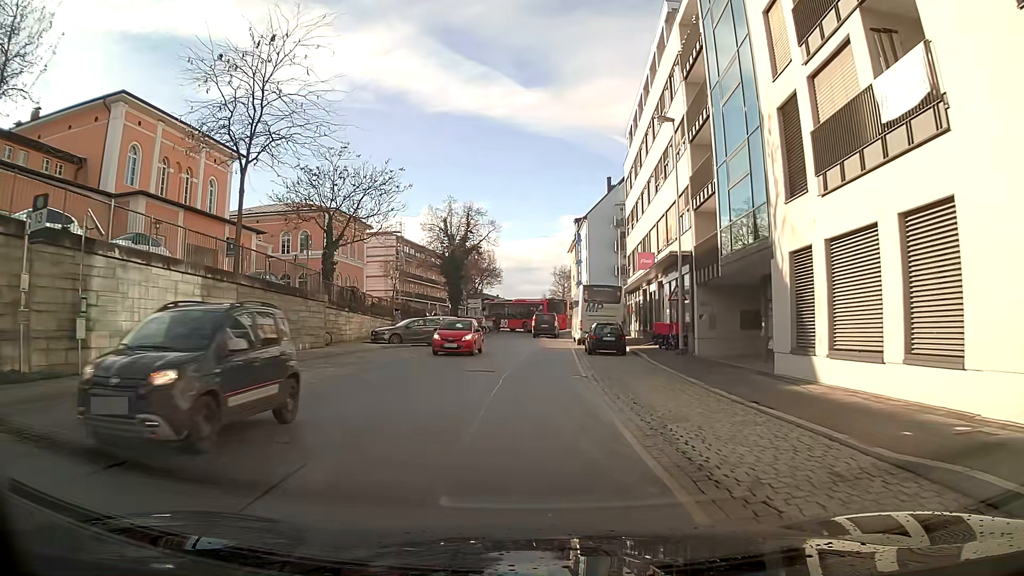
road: residential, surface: asphalt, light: Day
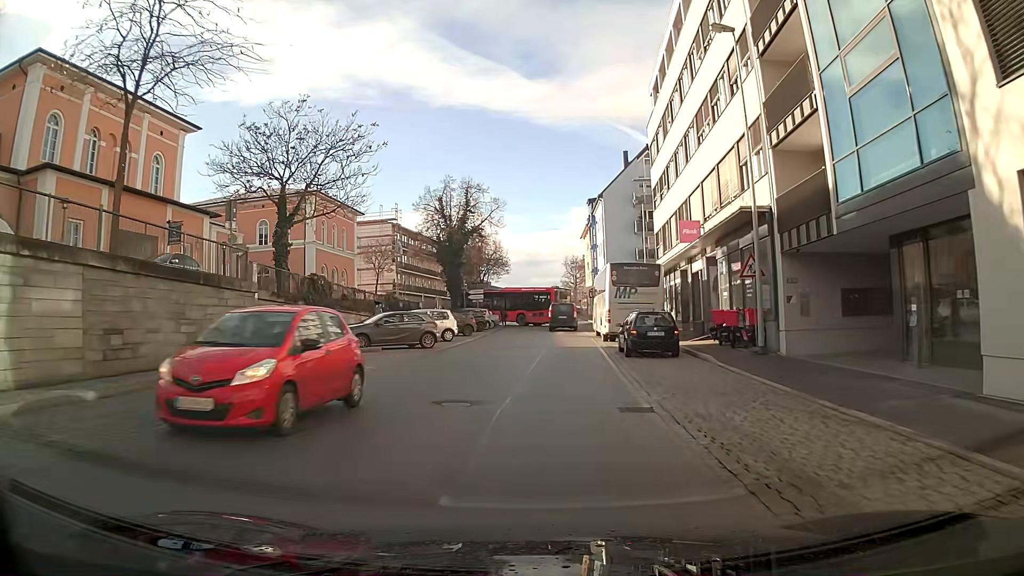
(+0.1, +8.9) m; +1°
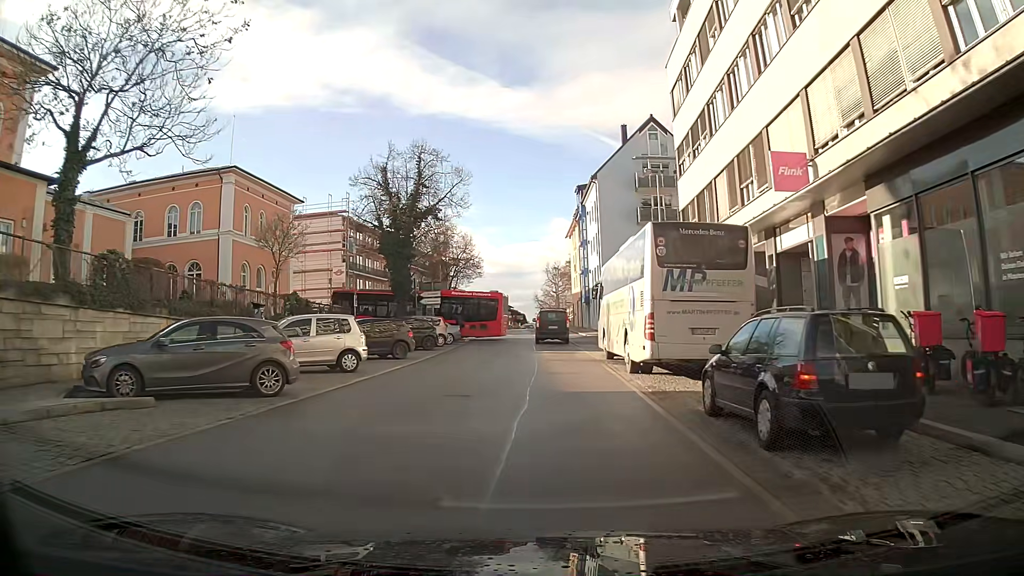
(0.0, +14.4) m; 0°
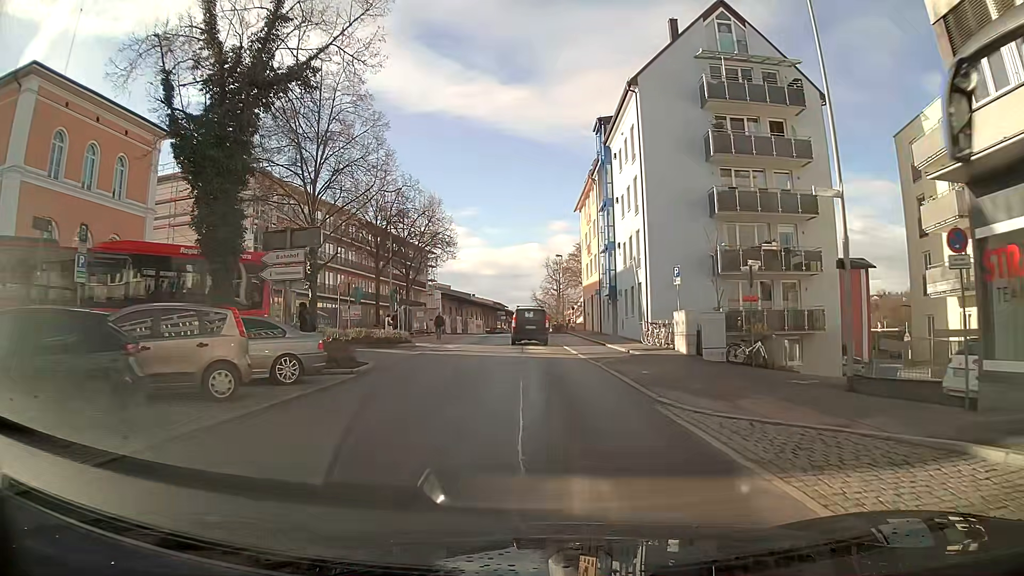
(-0.1, +23.7) m; 0°
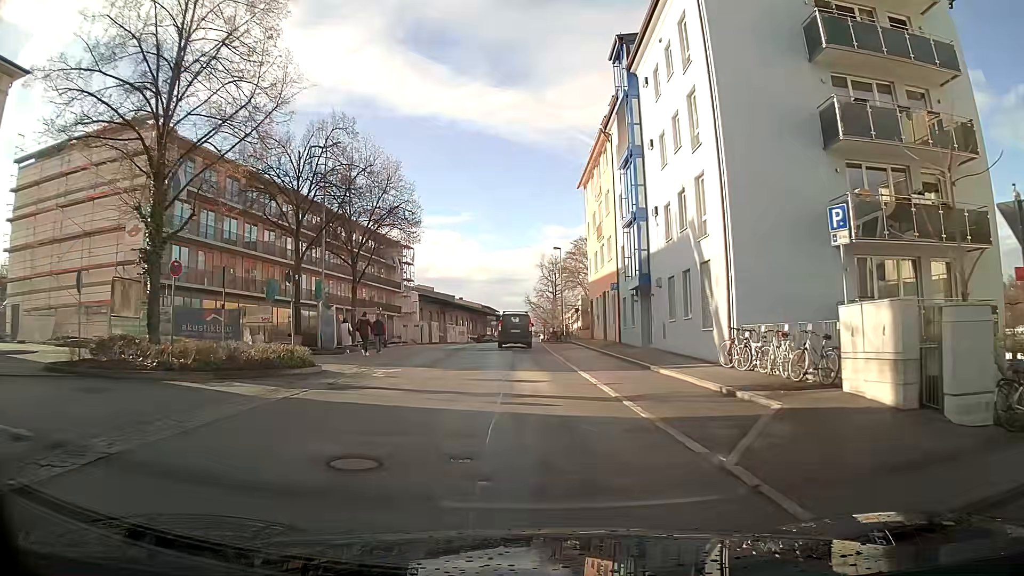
(+0.1, +14.3) m; 0°
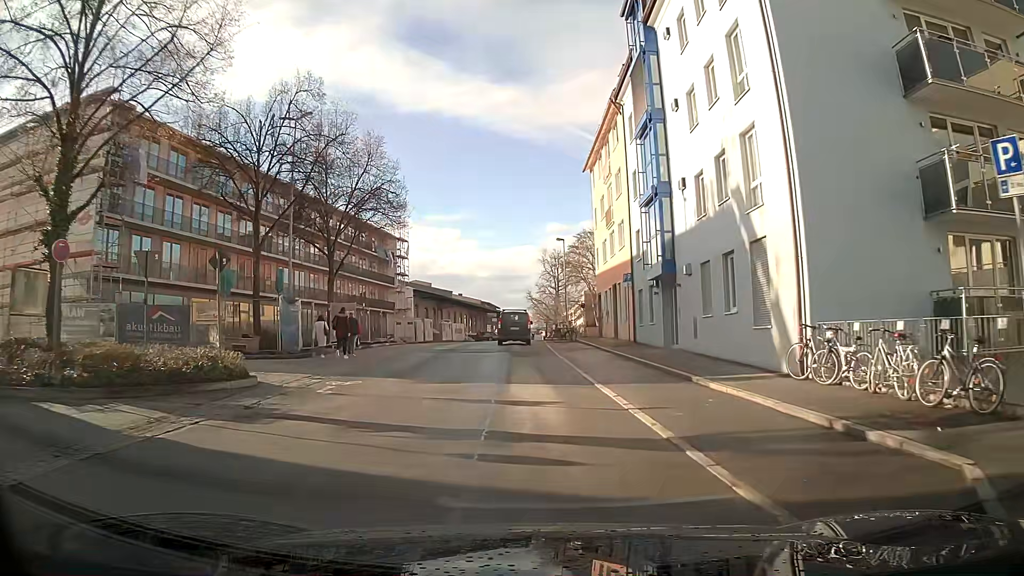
(0.0, +4.8) m; -1°
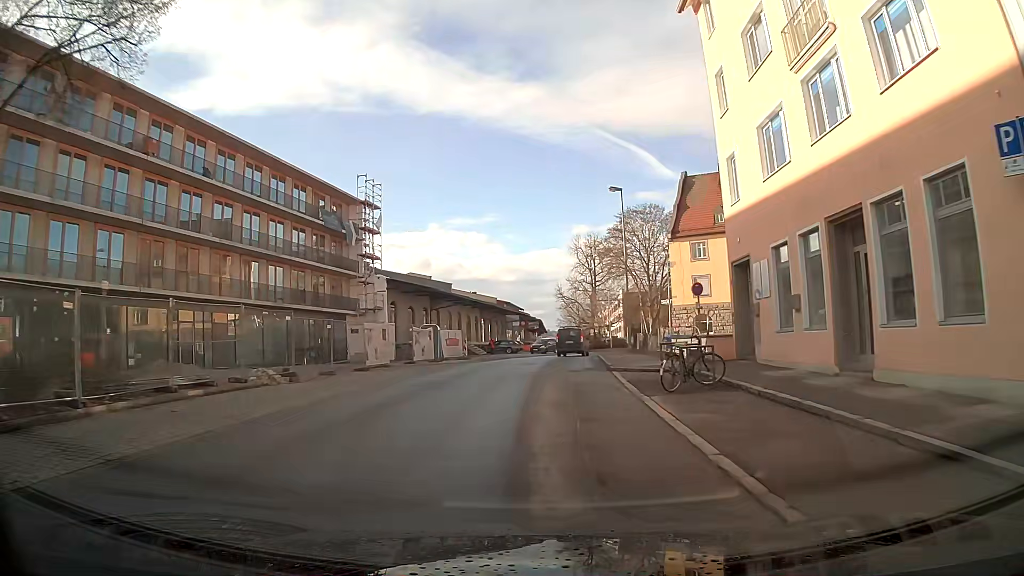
(-0.3, +27.2) m; -1°
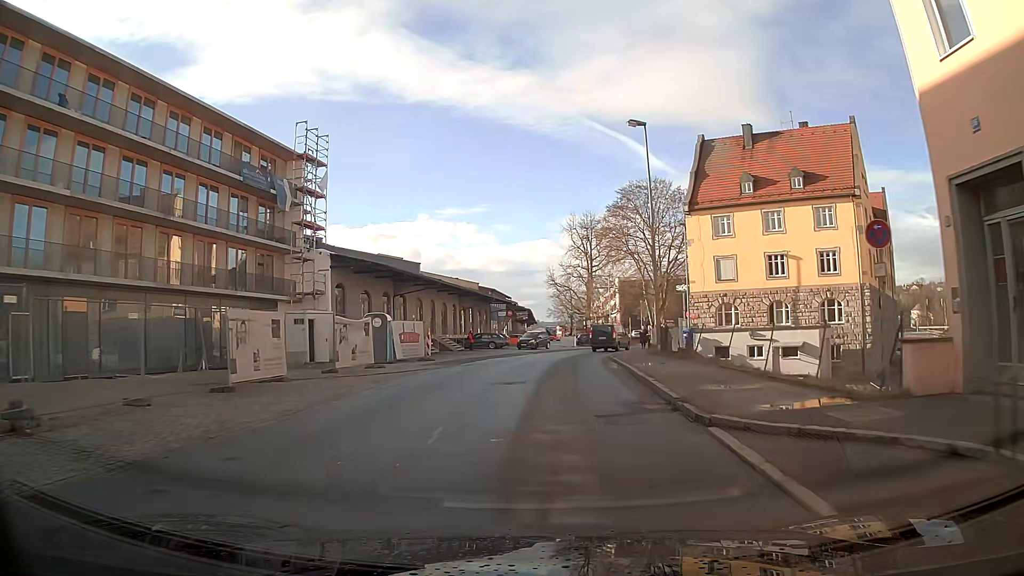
(+0.1, +12.2) m; +1°
(0, +10) (+1, +20) (+1, +30) (+3, +40) (+6, +49) (+11, +58) (+16, +66) (+21, +75) (+27, +84) (+33, +92) m
